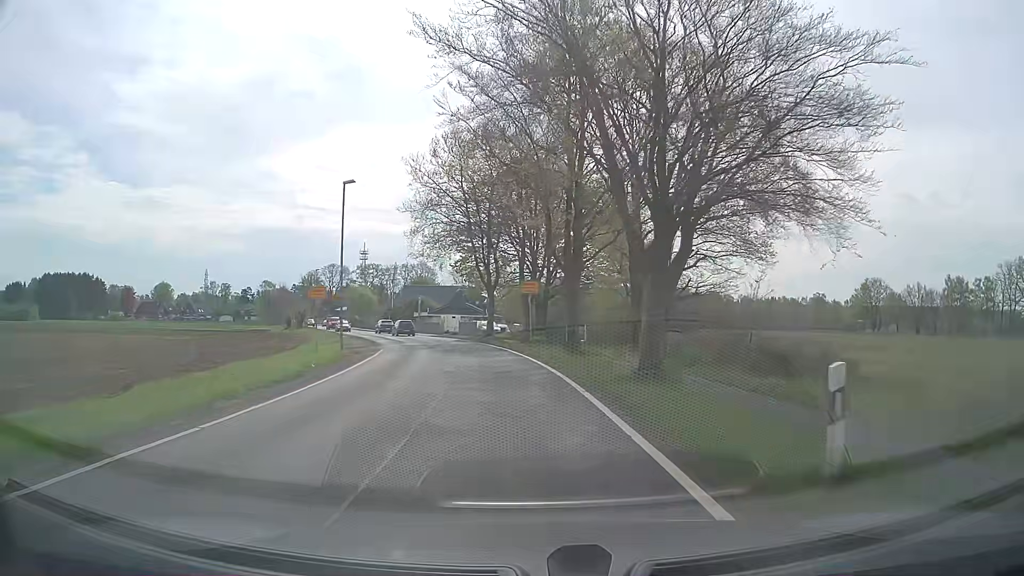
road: tertiary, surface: asphalt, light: Day
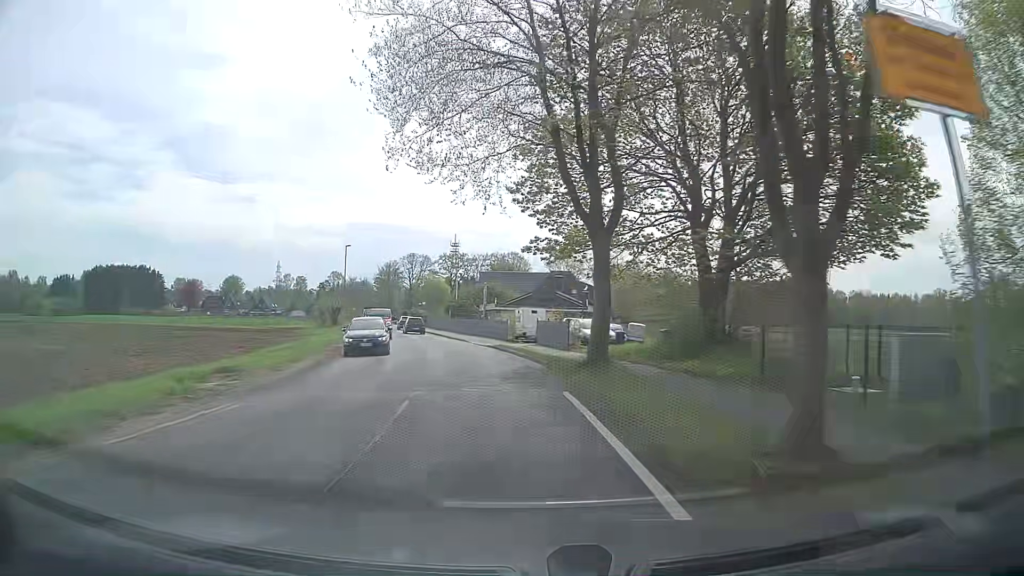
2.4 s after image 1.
(-1.7, +28.5) m; -8°
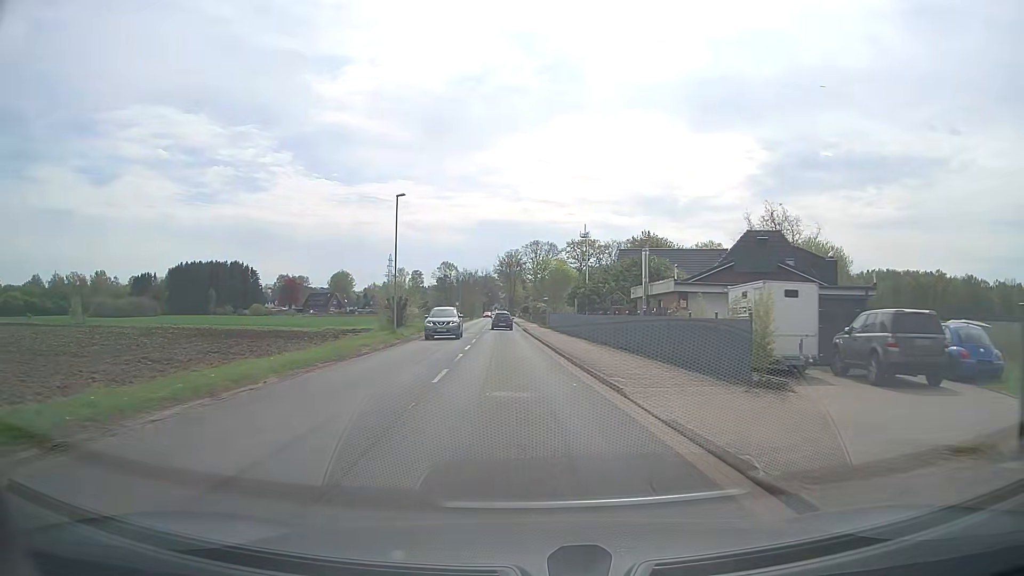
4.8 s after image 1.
(-2.8, +28.7) m; -11°
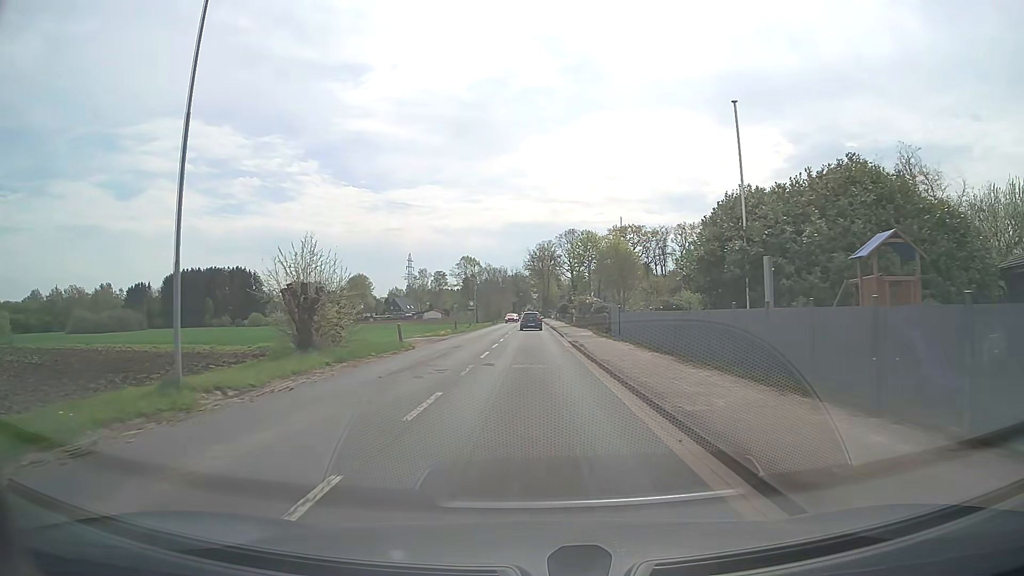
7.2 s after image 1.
(-1.0, +29.5) m; -3°
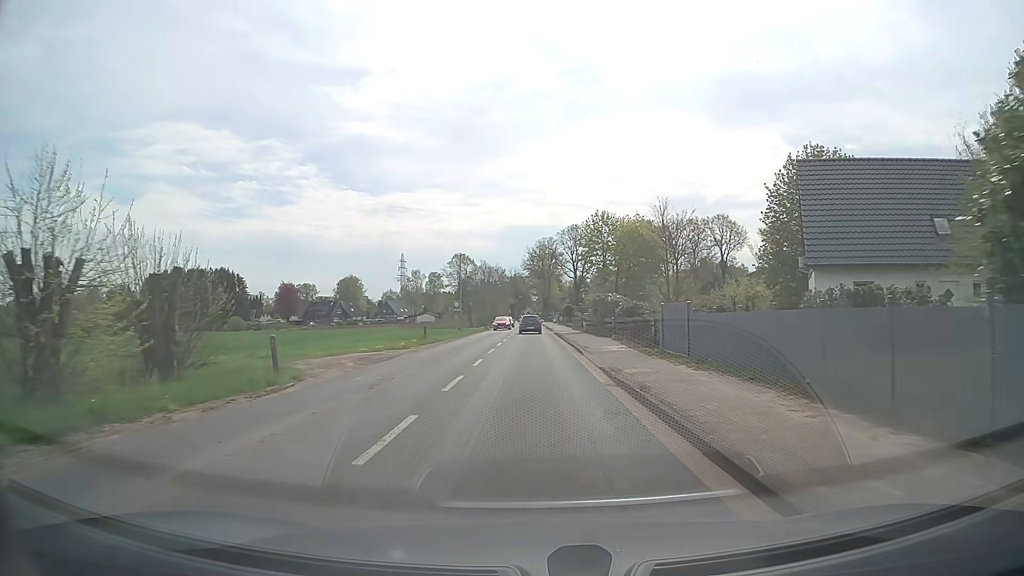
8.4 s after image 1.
(+0.1, +15.0) m; 0°
